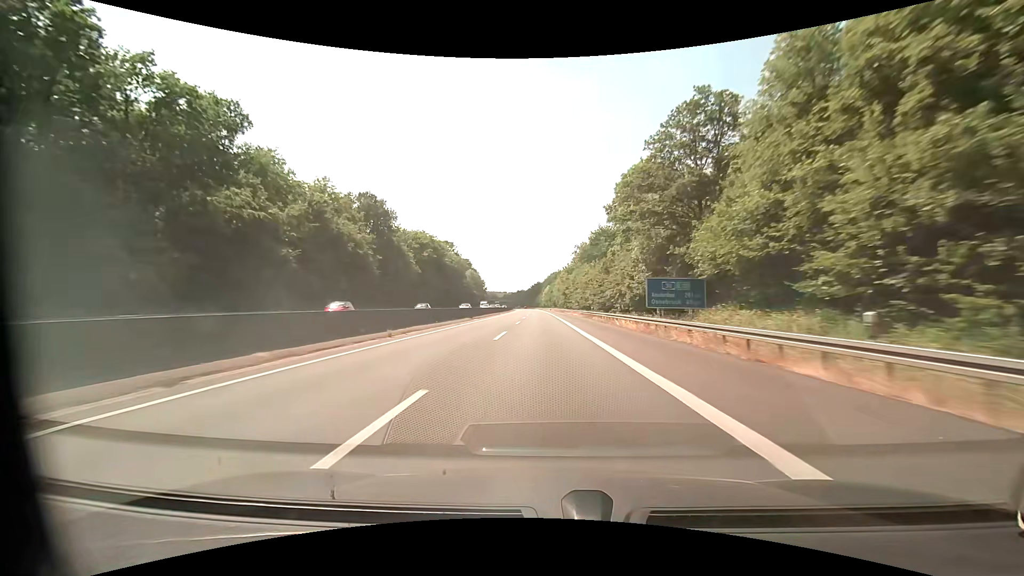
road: motorway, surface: asphalt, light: Day
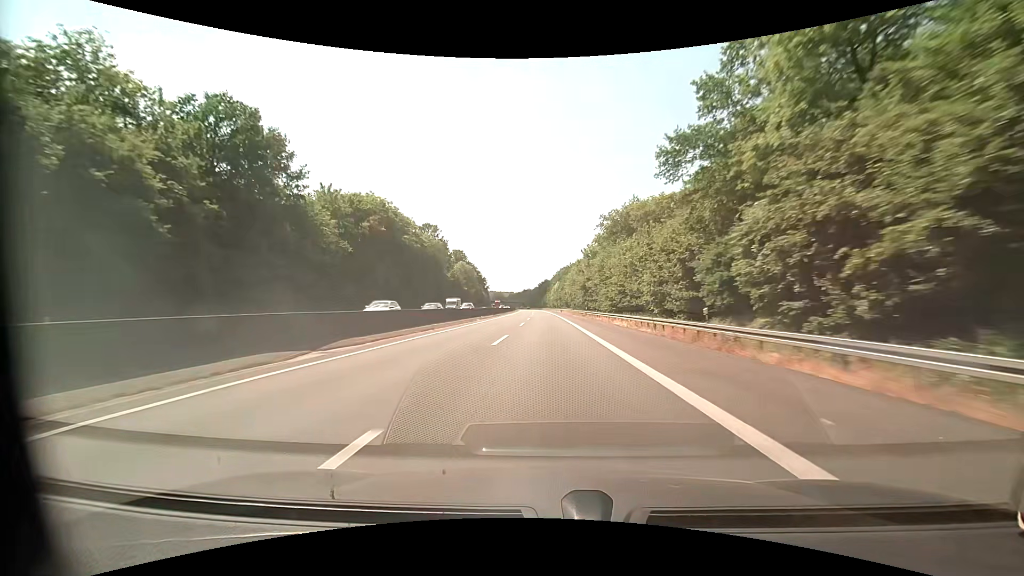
(-0.3, +38.5) m; -1°
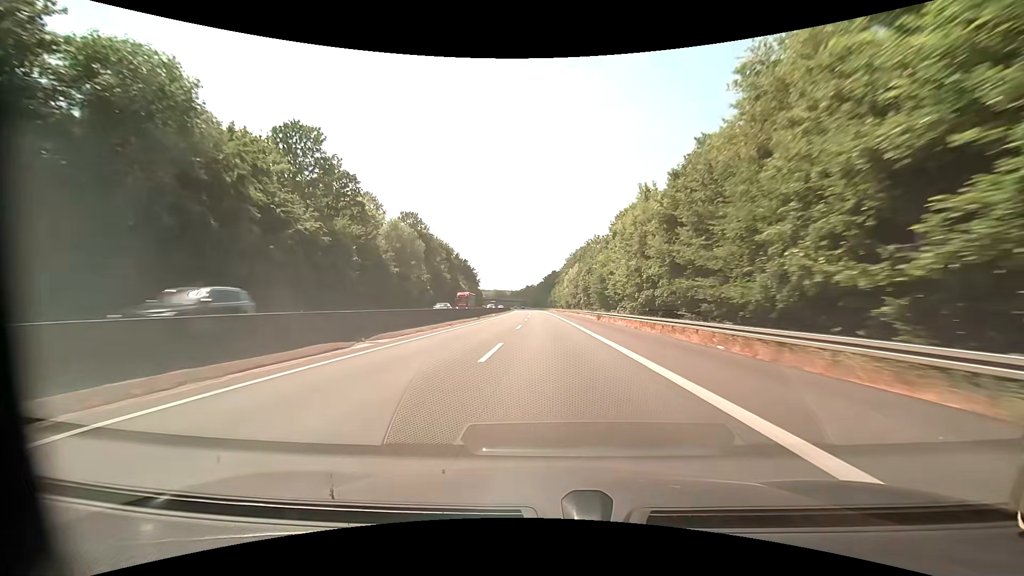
(-0.6, +77.3) m; -1°
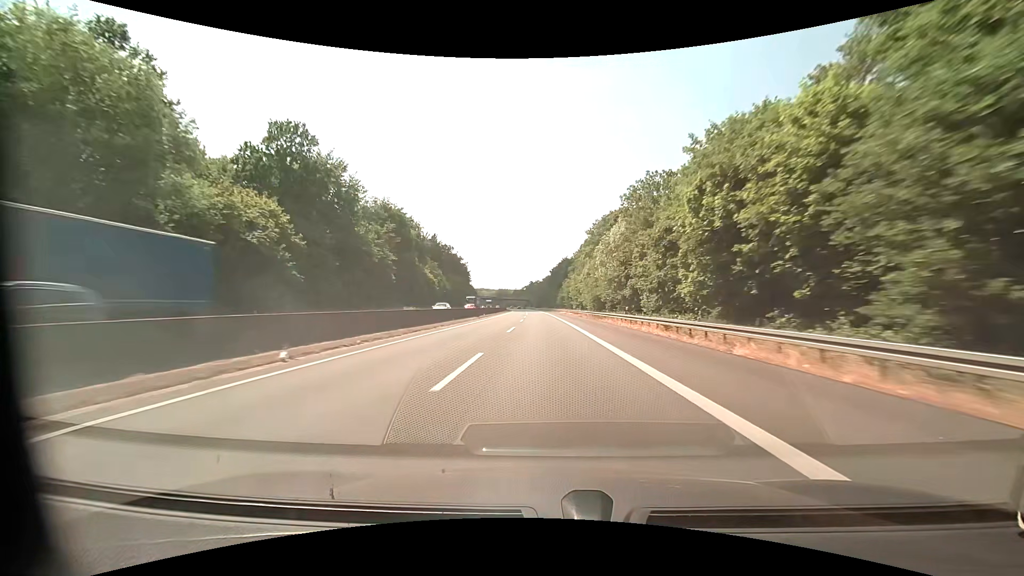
(-0.3, +58.3) m; -1°
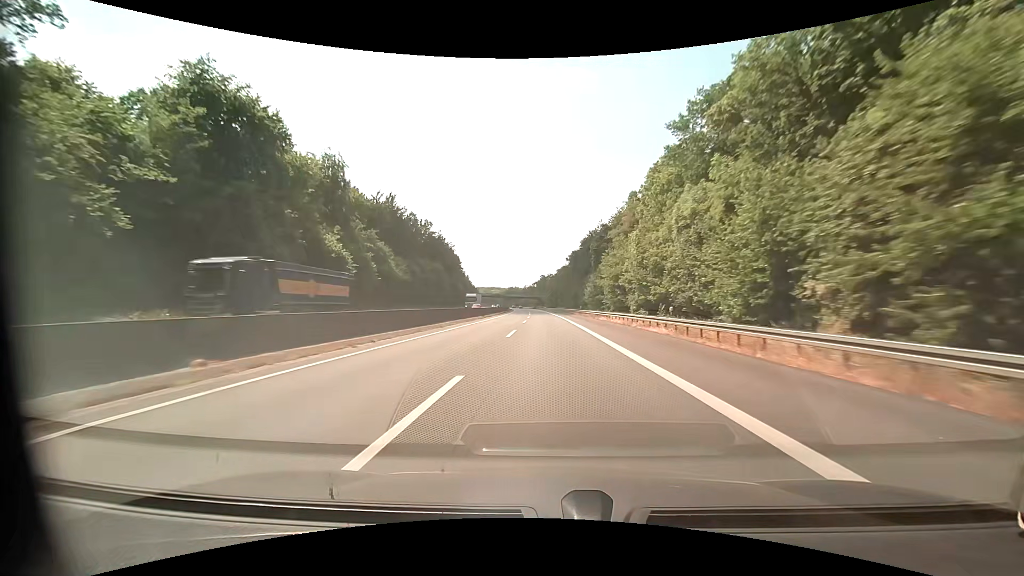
(-0.8, +58.6) m; -2°
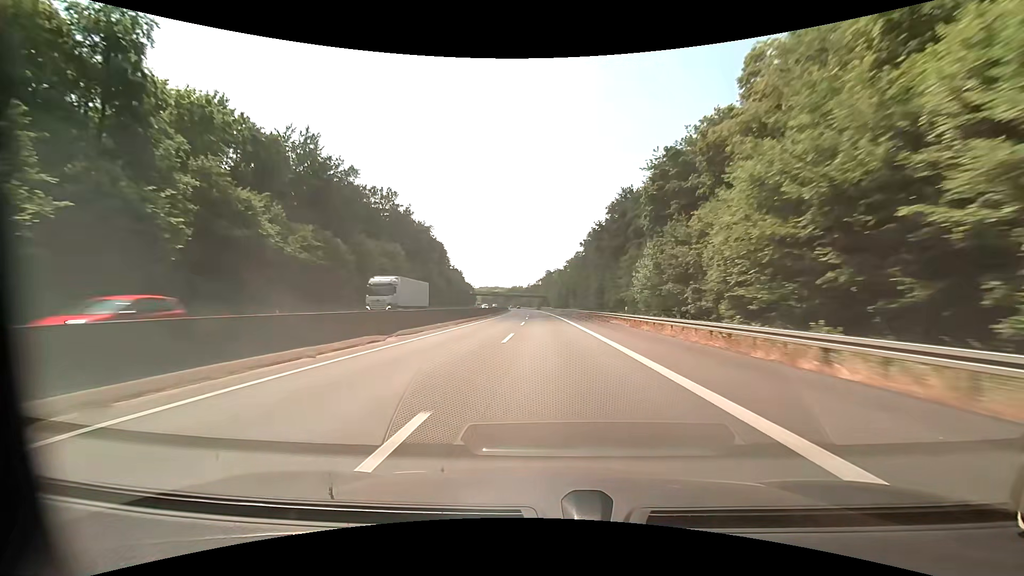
(-0.2, +39.2) m; -1°
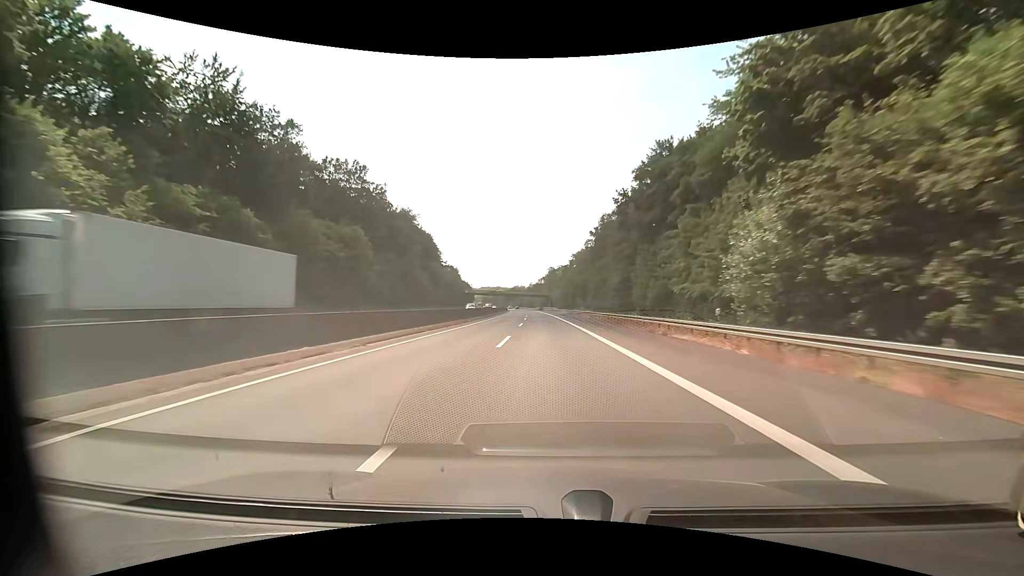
(-0.1, +19.7) m; 0°
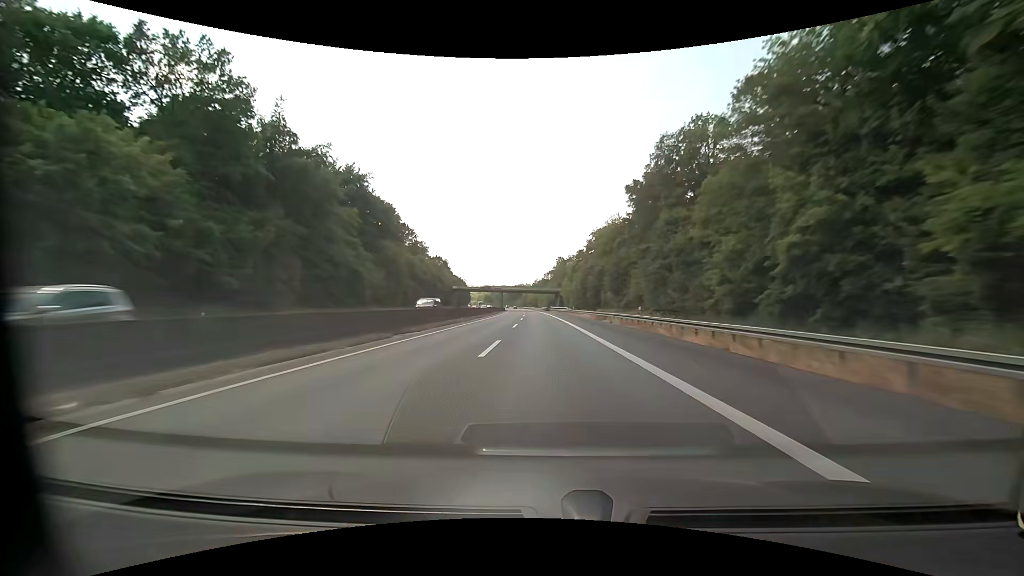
(-0.2, +39.4) m; -1°
(0, +10) (0, +20) (0, +30) (0, +40) (-1, +50) (-1, +60) (-1, +70) (-2, +80) (-2, +90) (-2, +100) m
